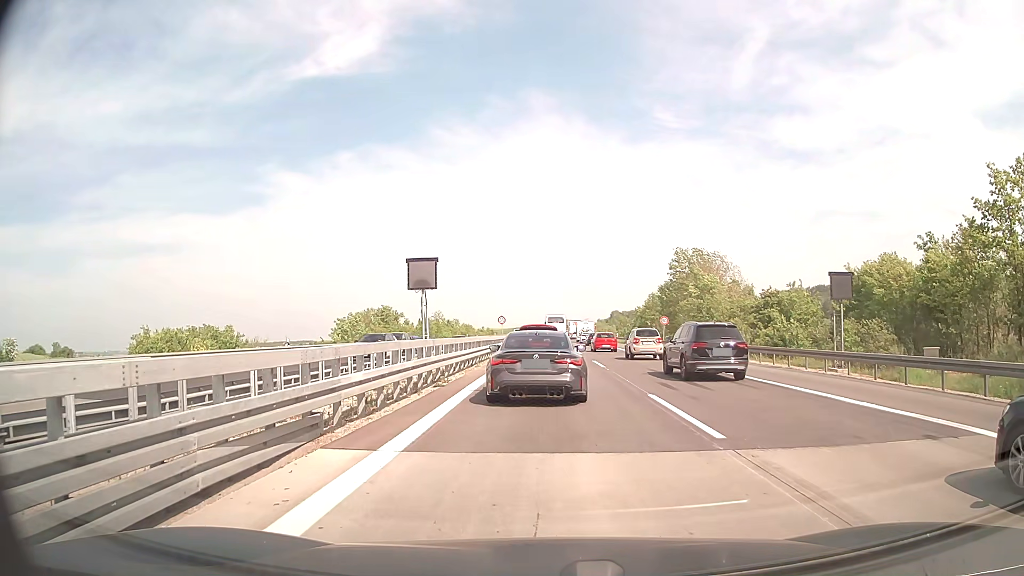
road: motorway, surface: concrete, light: Day
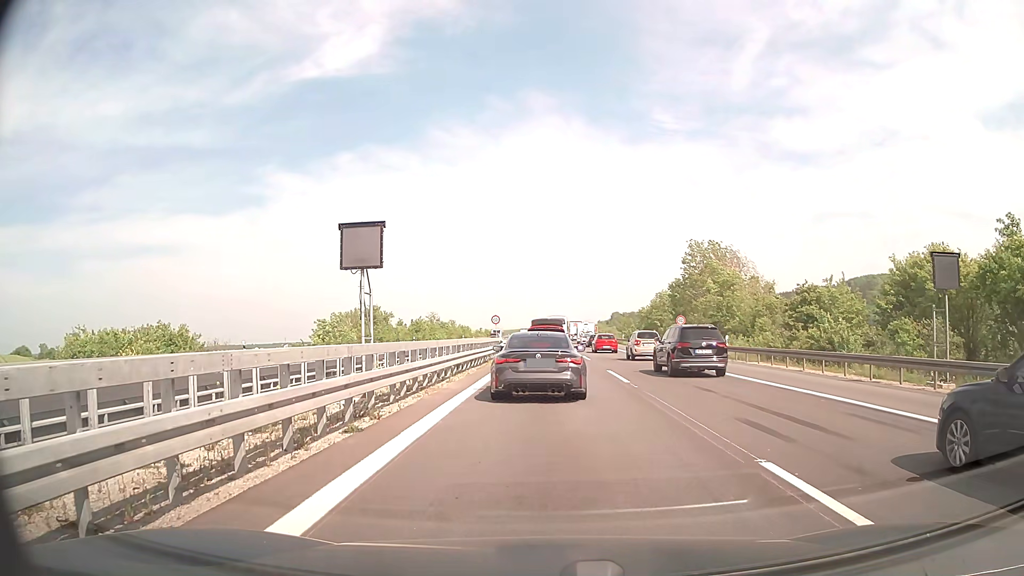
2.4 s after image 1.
(+0.1, +7.6) m; +1°
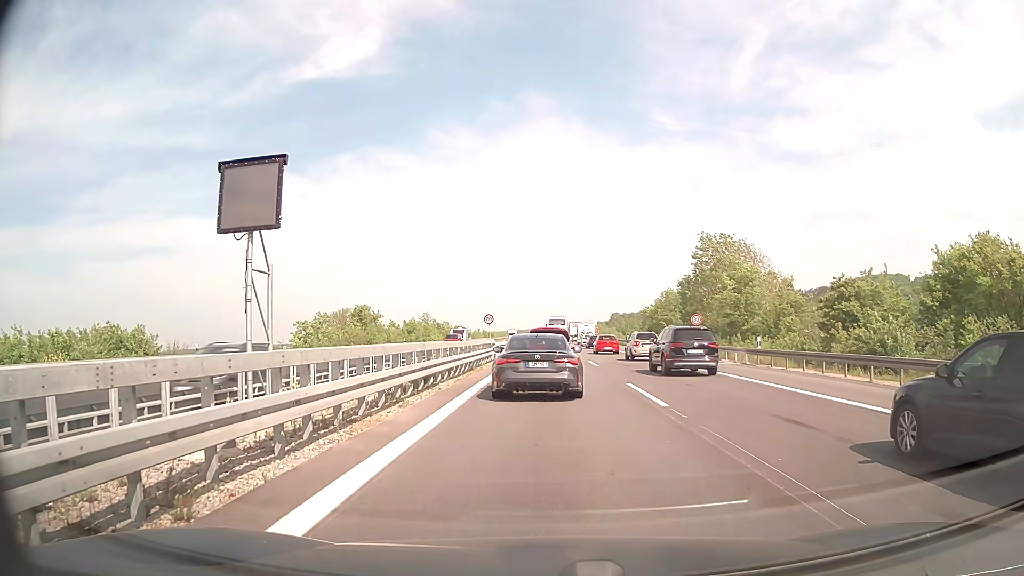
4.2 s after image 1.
(-0.1, +6.1) m; 0°
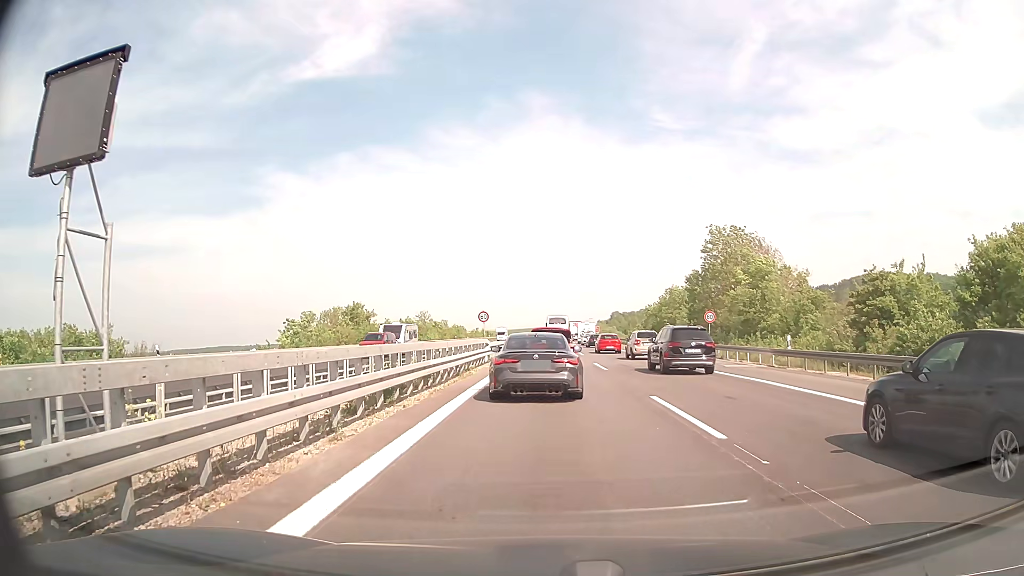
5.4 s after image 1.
(0.0, +4.2) m; 0°
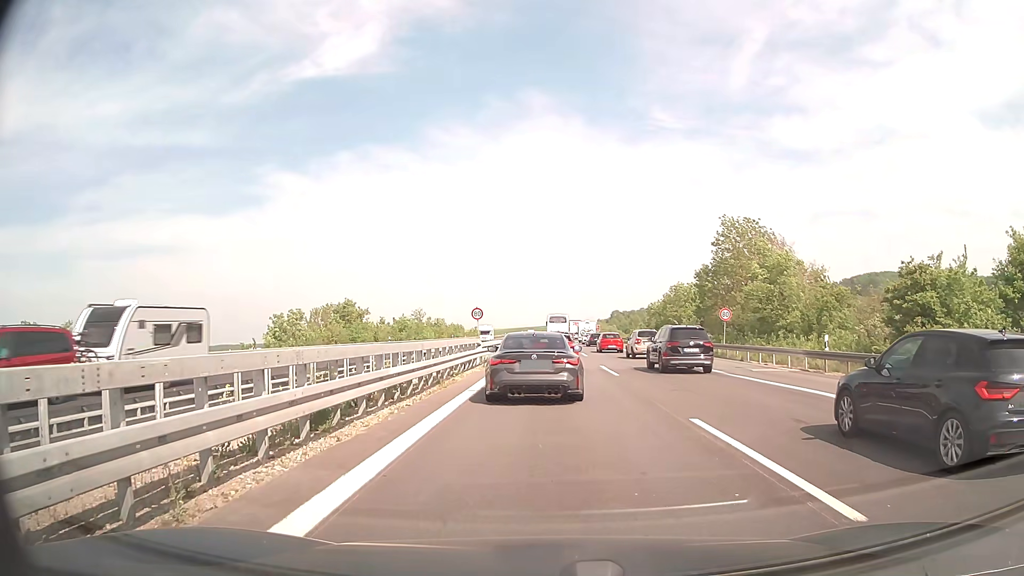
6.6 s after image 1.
(0.0, +4.0) m; +1°
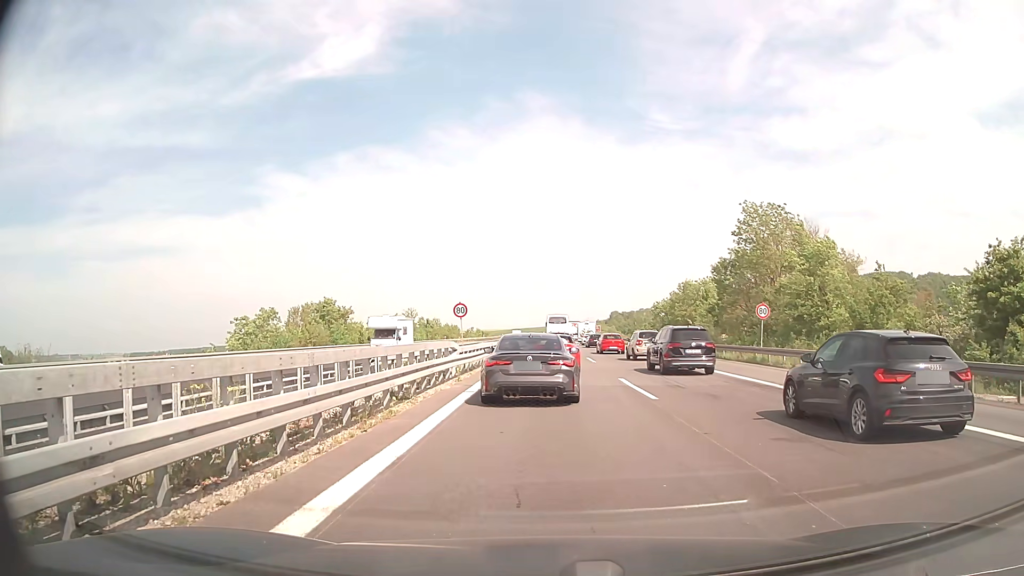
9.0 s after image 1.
(0.0, +7.5) m; 0°
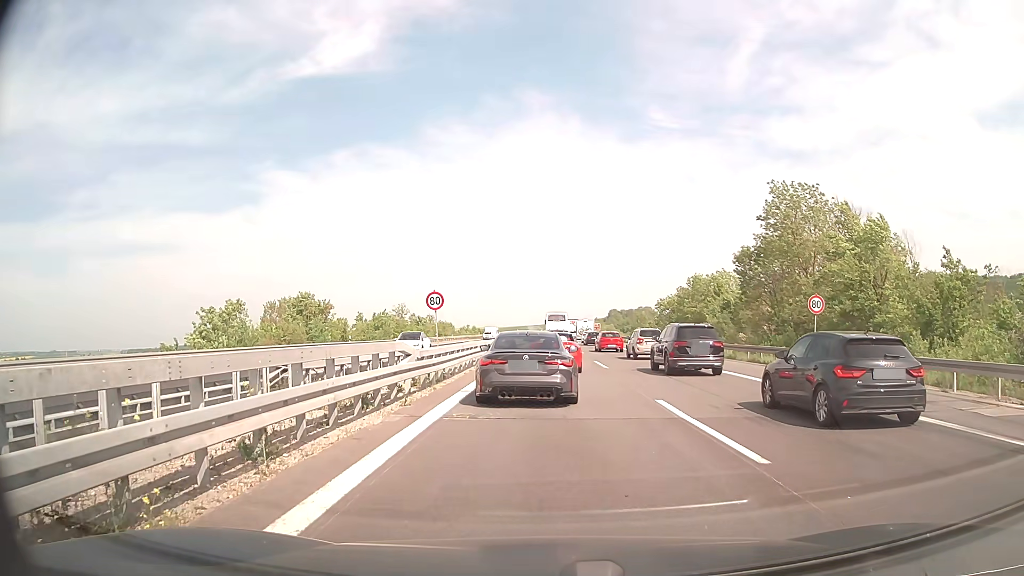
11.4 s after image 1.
(0.0, +7.2) m; 0°
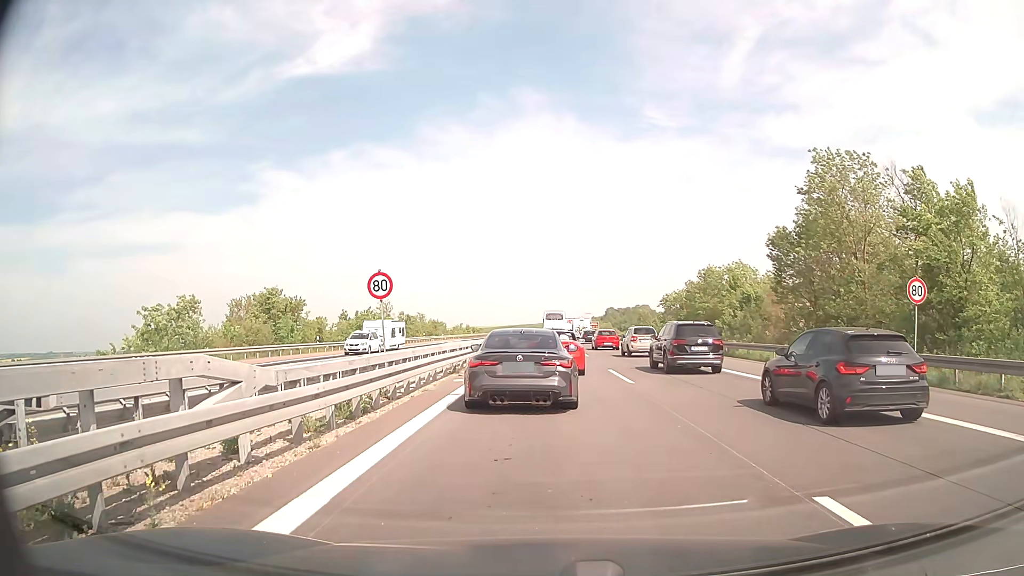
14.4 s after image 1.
(+0.1, +8.3) m; +1°
(0, +10) (0, +20) (0, +30) (0, +40) (+1, +50) (+1, +60) (+1, +70) (+1, +80) (+1, +90) (+1, +100) m
